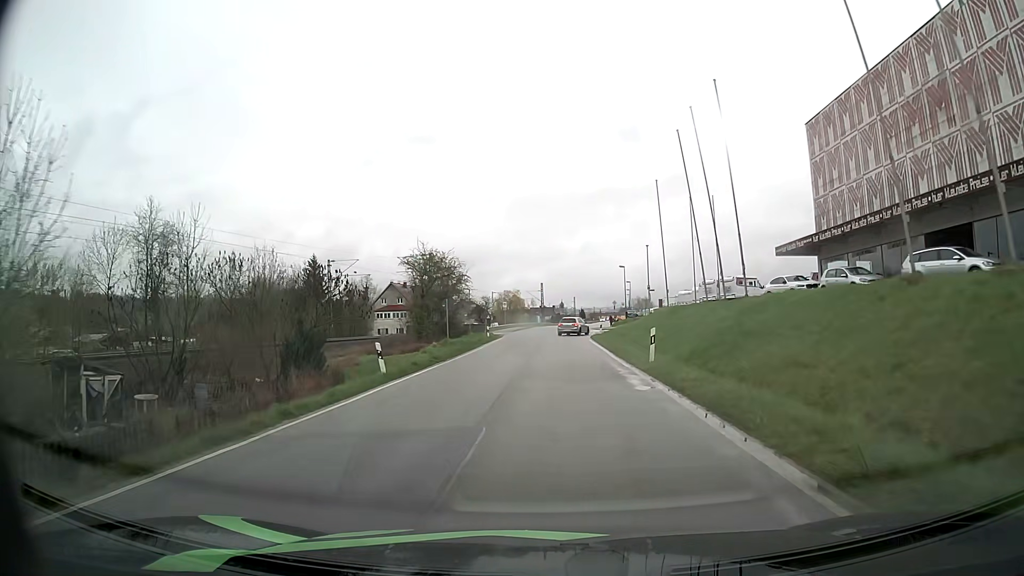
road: unclassified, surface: asphalt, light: Day
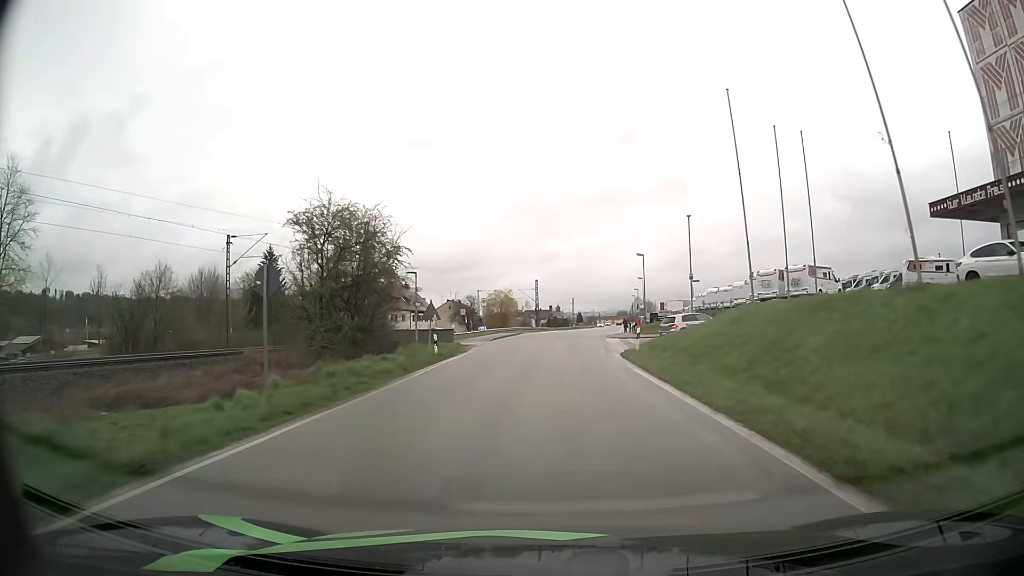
(+0.1, +22.3) m; +1°
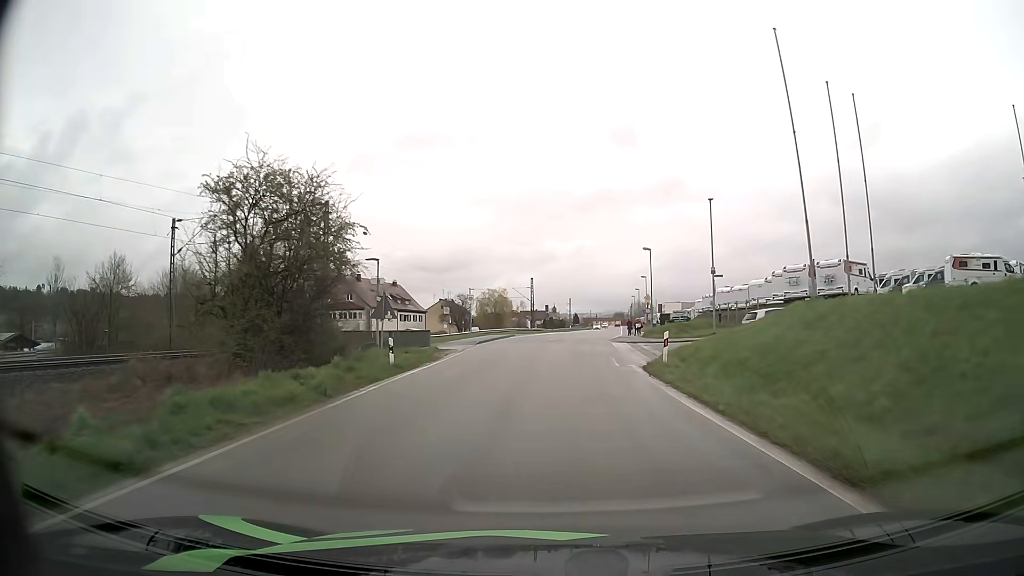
(0.0, +7.4) m; 0°
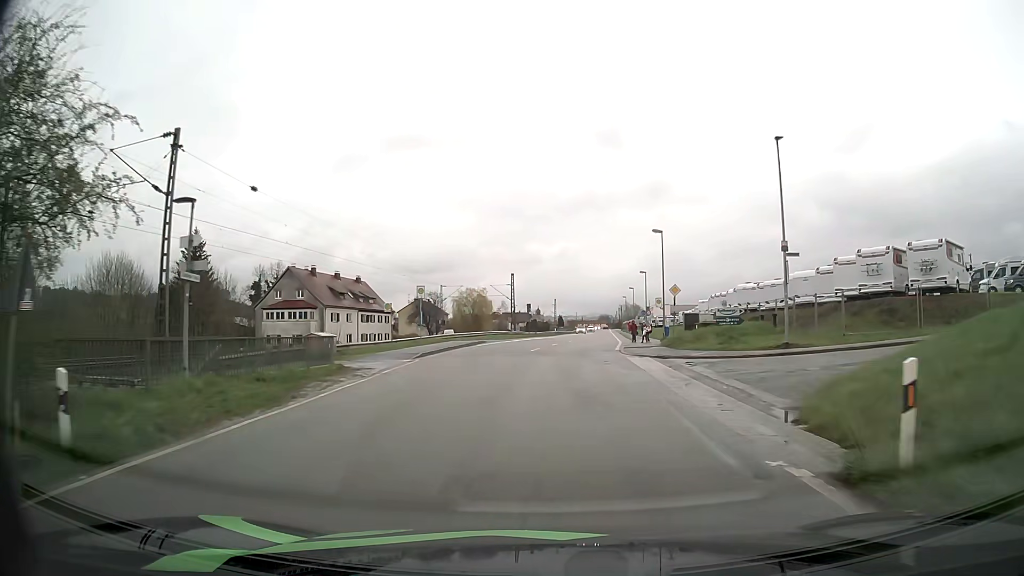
(+0.2, +14.8) m; +1°
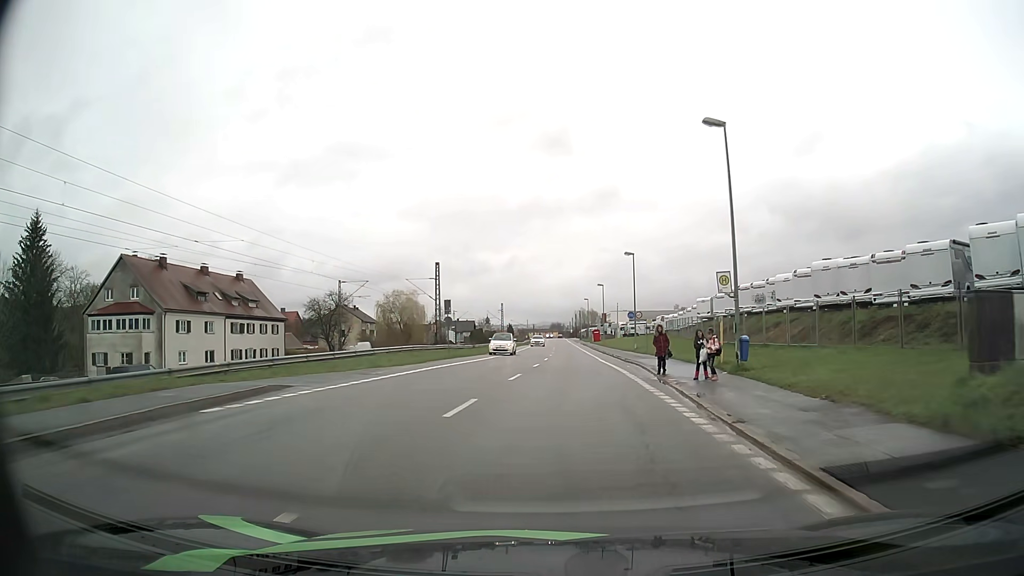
(+0.9, +29.5) m; +4°
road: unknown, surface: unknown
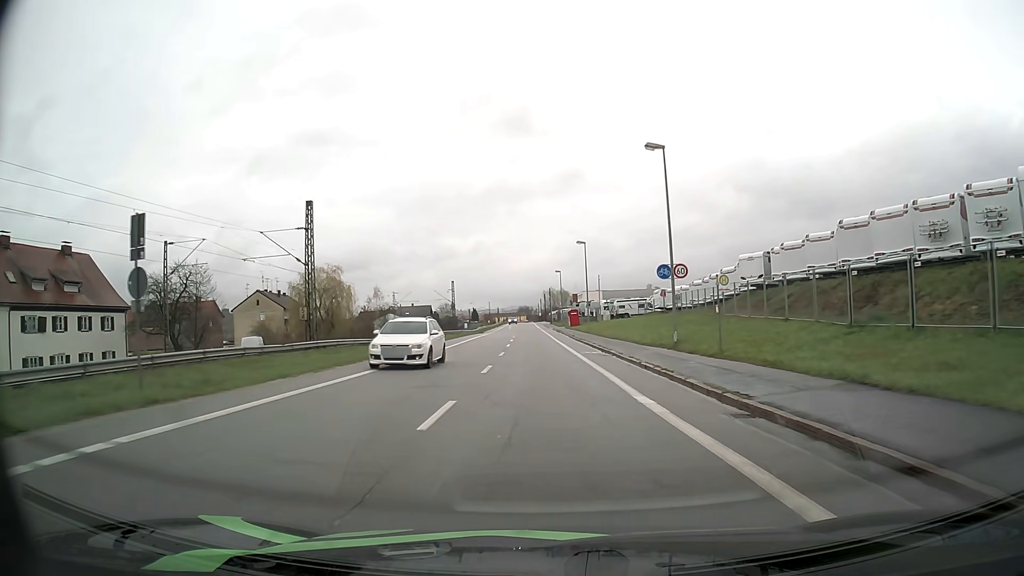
(+1.2, +29.7) m; +3°
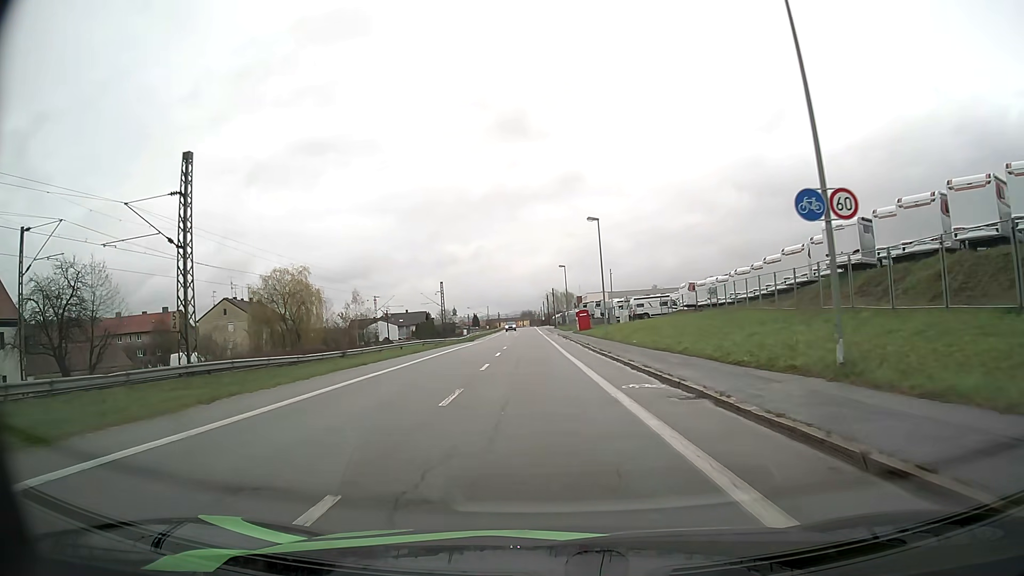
(0.0, +15.4) m; 0°
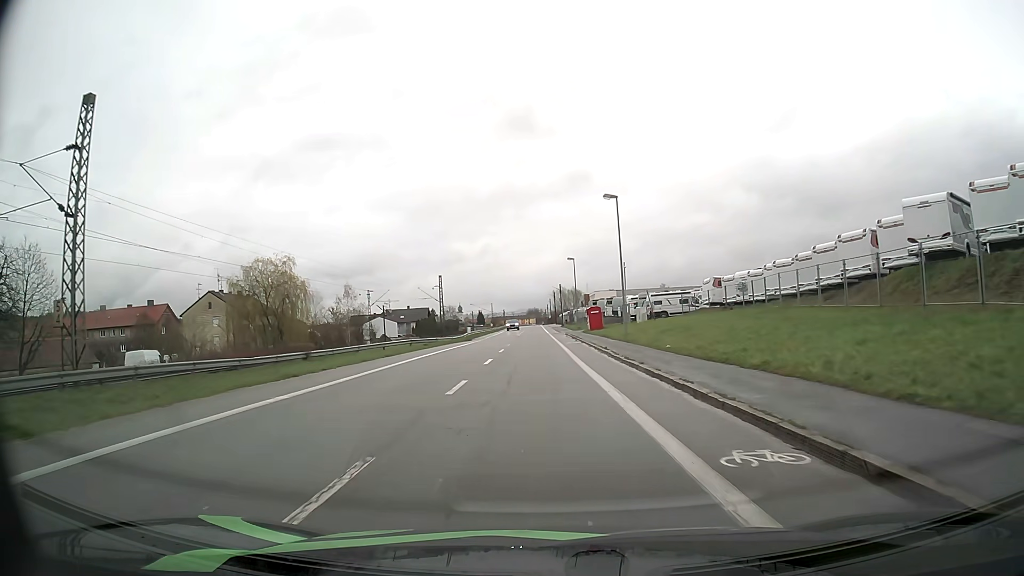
(0.0, +7.9) m; -1°
